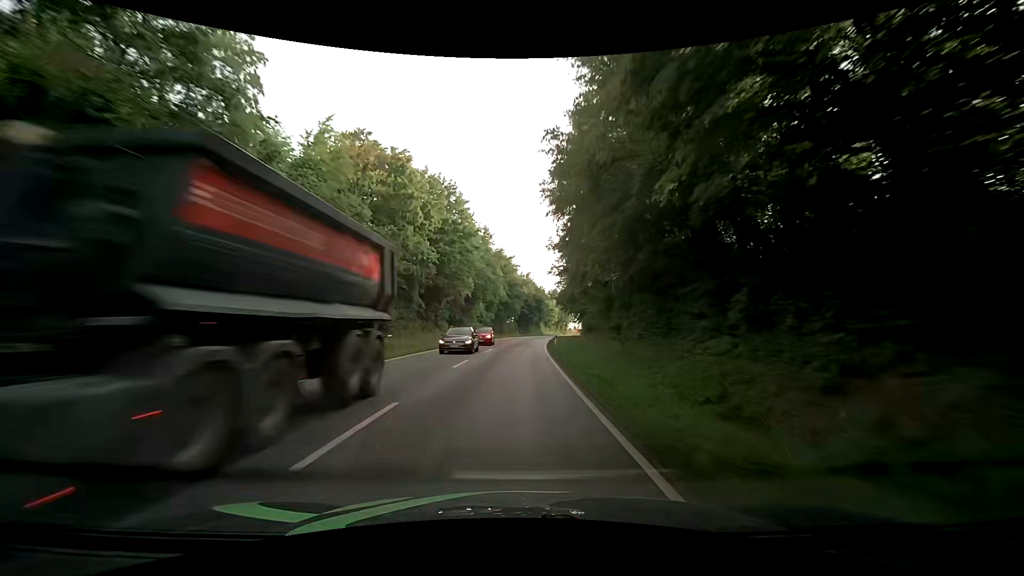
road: secondary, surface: asphalt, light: Day
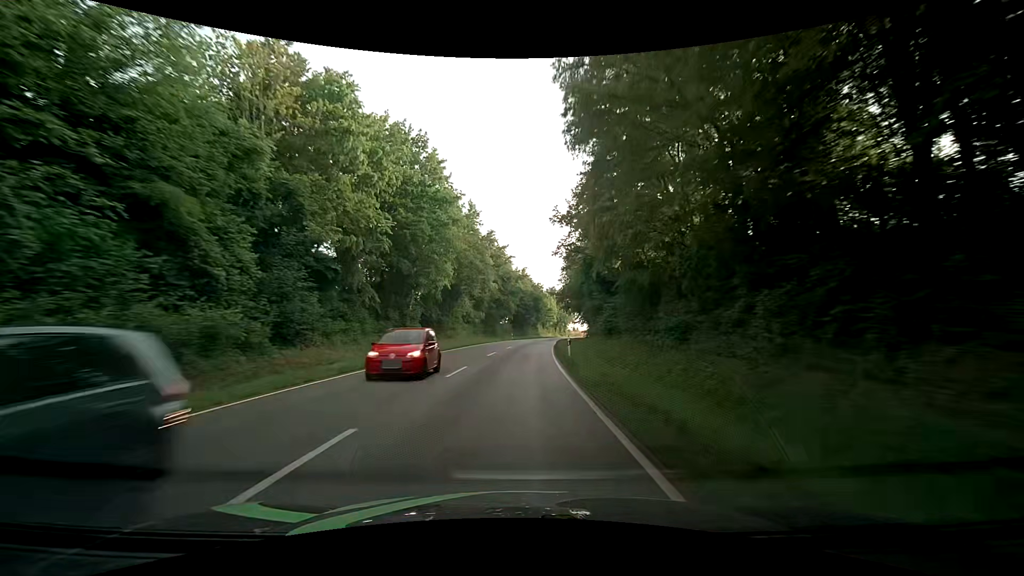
(+0.2, +14.1) m; +1°
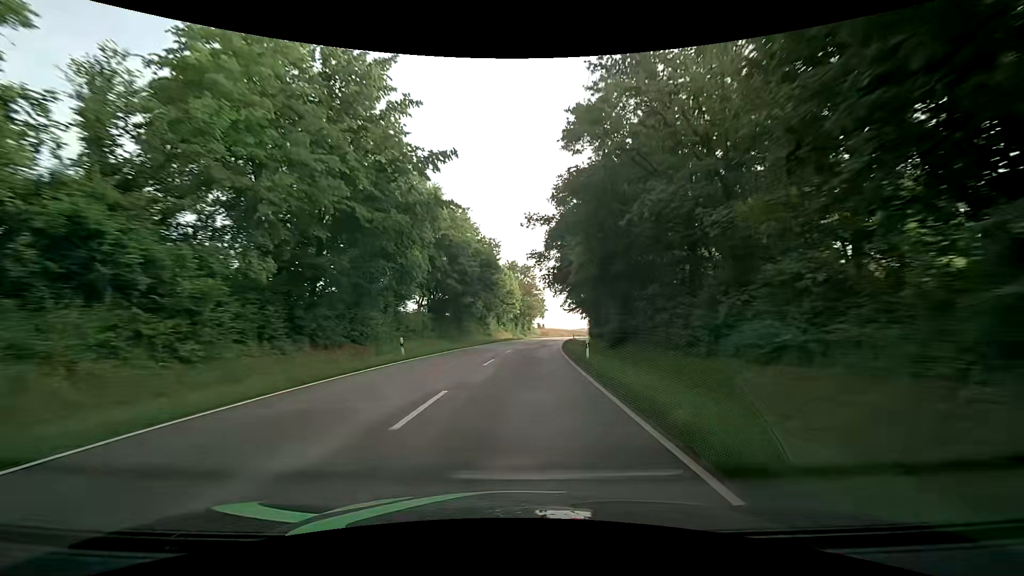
(+2.7, +55.7) m; +6°
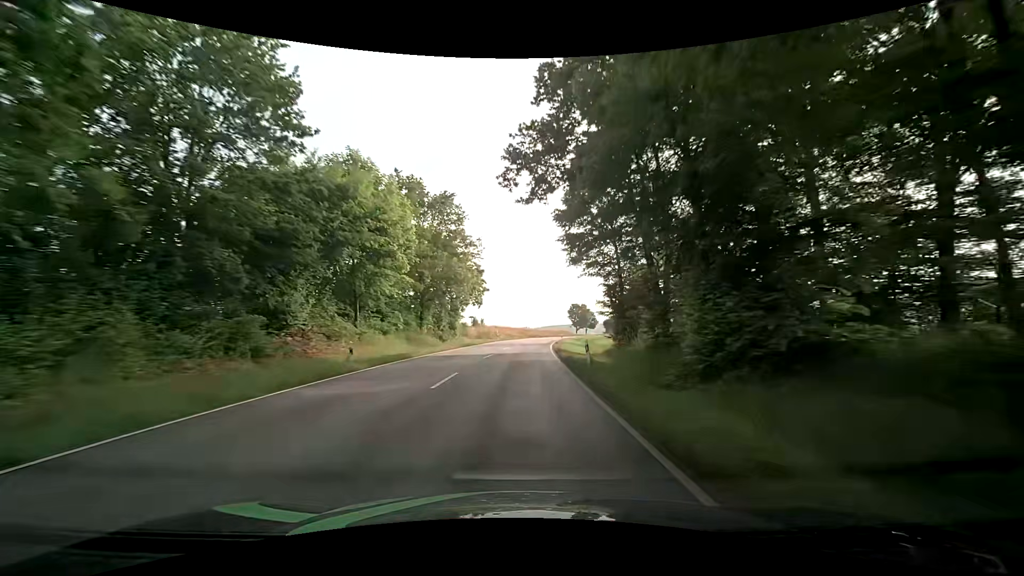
(+3.4, +54.8) m; +7°
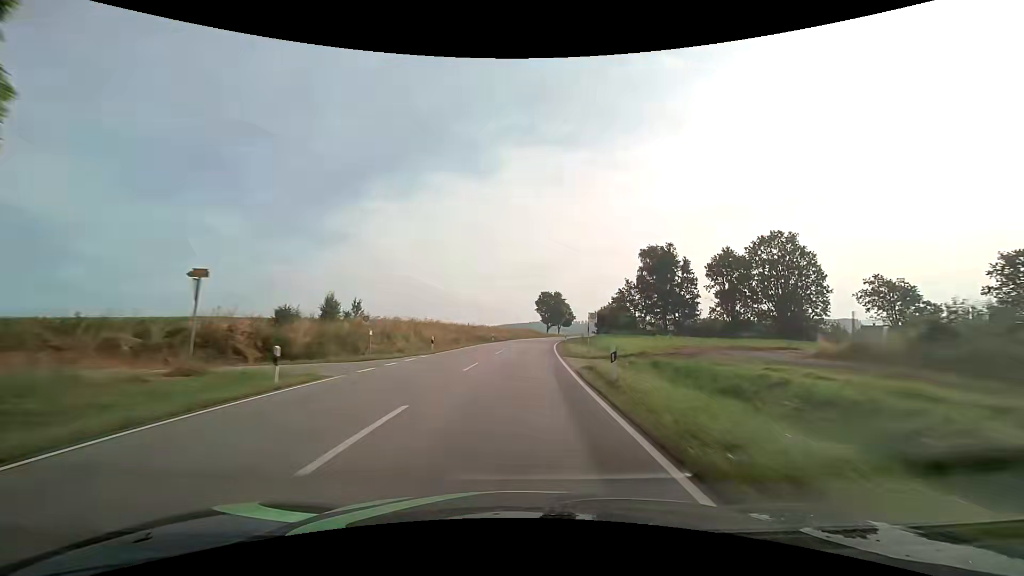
(+1.7, +54.7) m; +4°
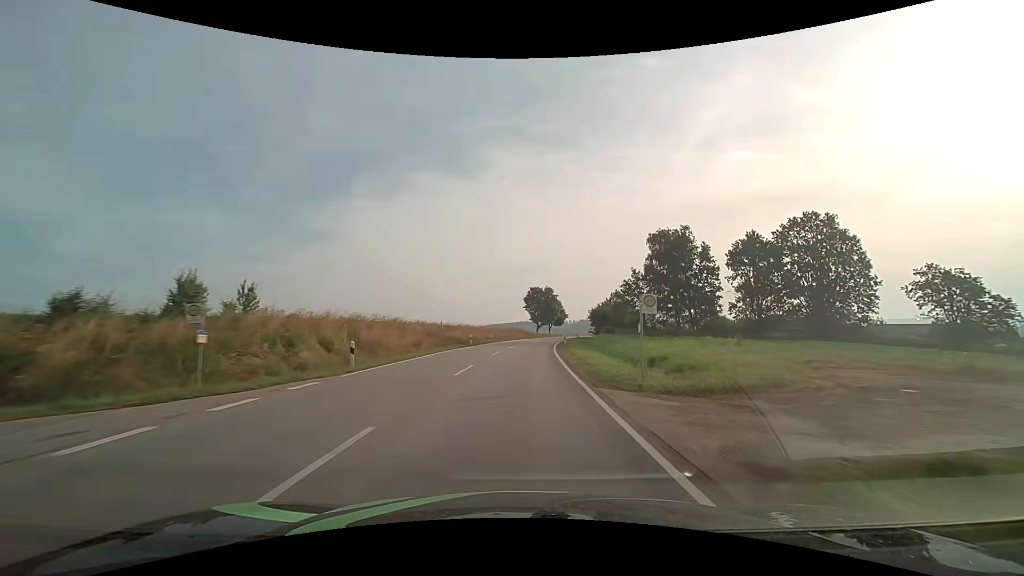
(+0.2, +13.8) m; +2°
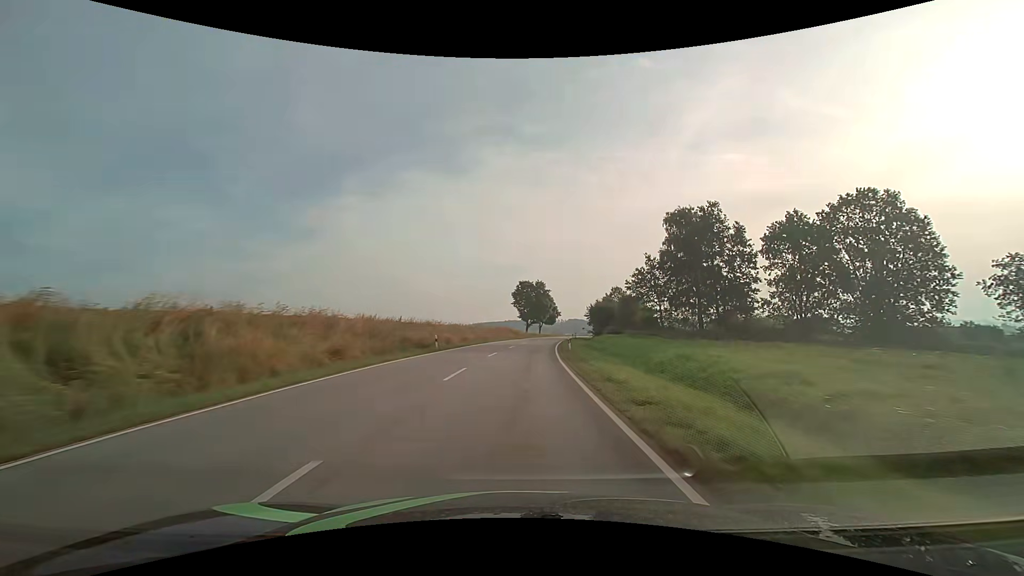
(+0.2, +13.8) m; +1°
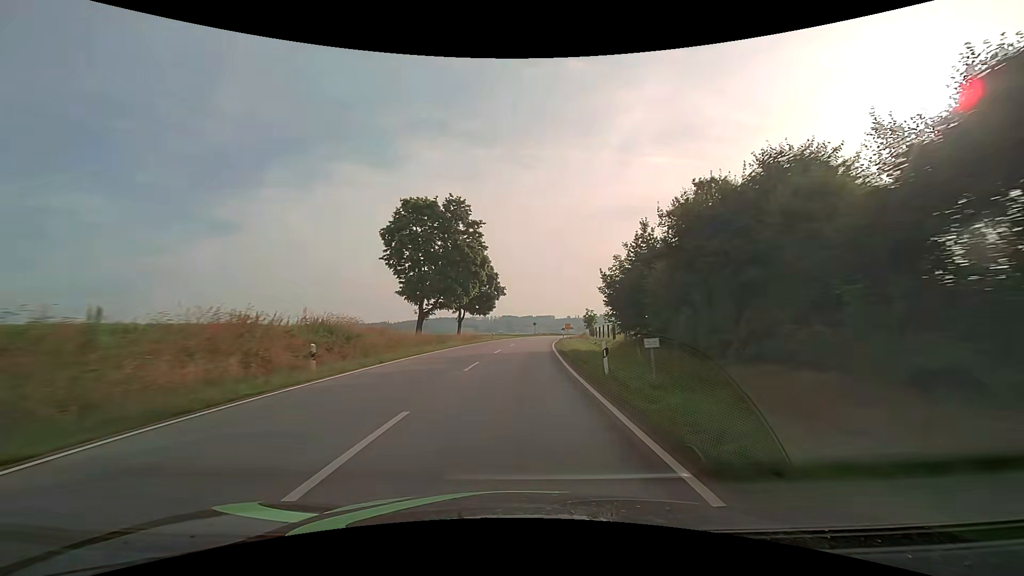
(+4.4, +68.6) m; +8°
(0, +10) (0, +20) (+1, +30) (+1, +40) (+2, +50) (+3, +60) (+4, +70) (+6, +80) (+7, +90) (+9, +99) m
